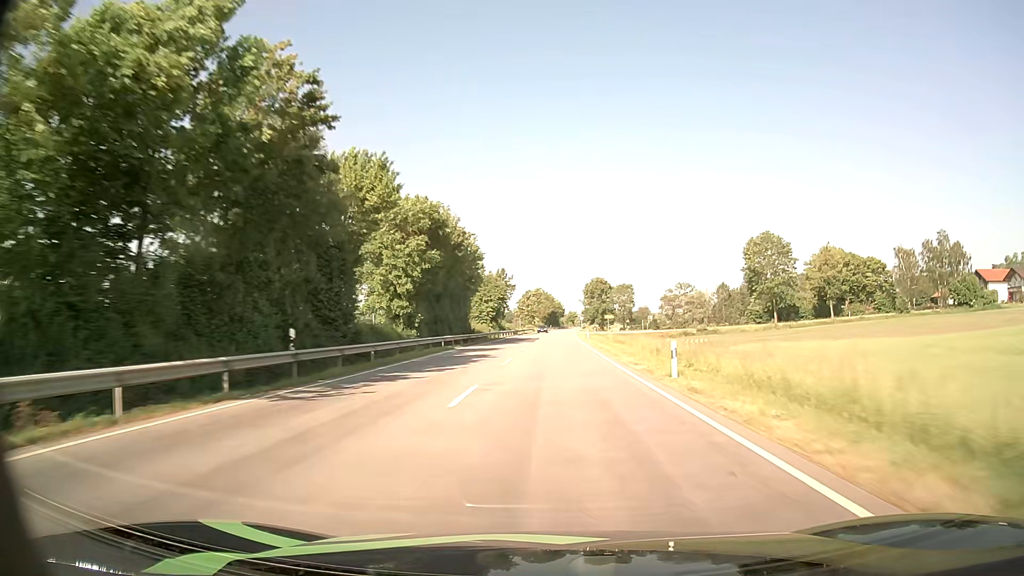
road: primary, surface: asphalt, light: Day
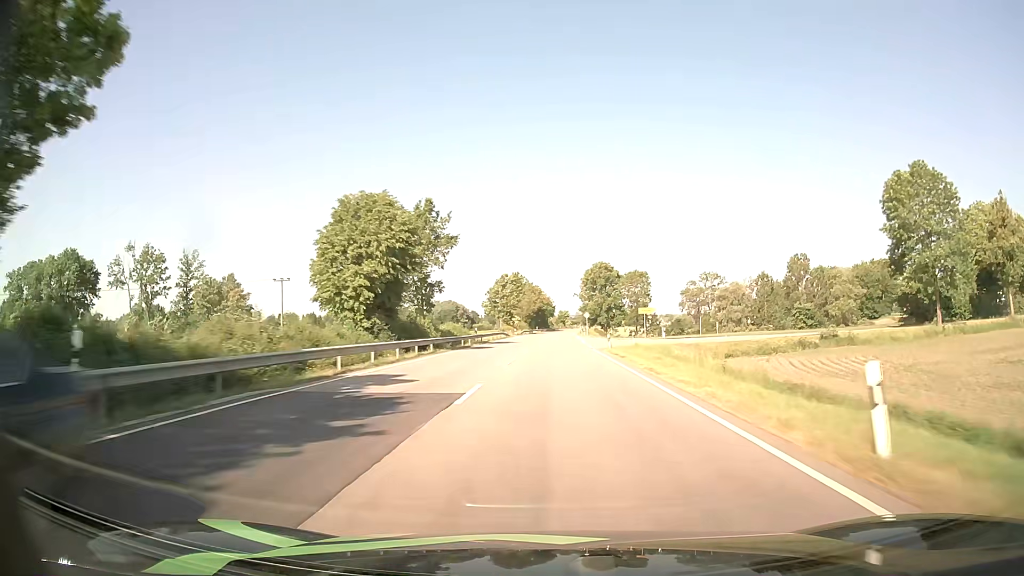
(+0.4, +60.8) m; +1°
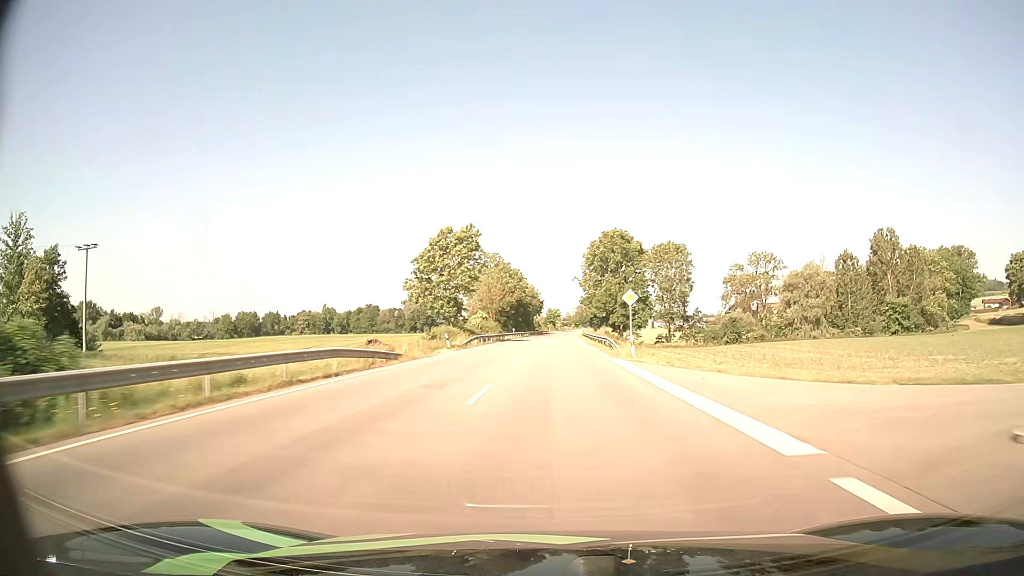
(+0.6, +60.7) m; +1°
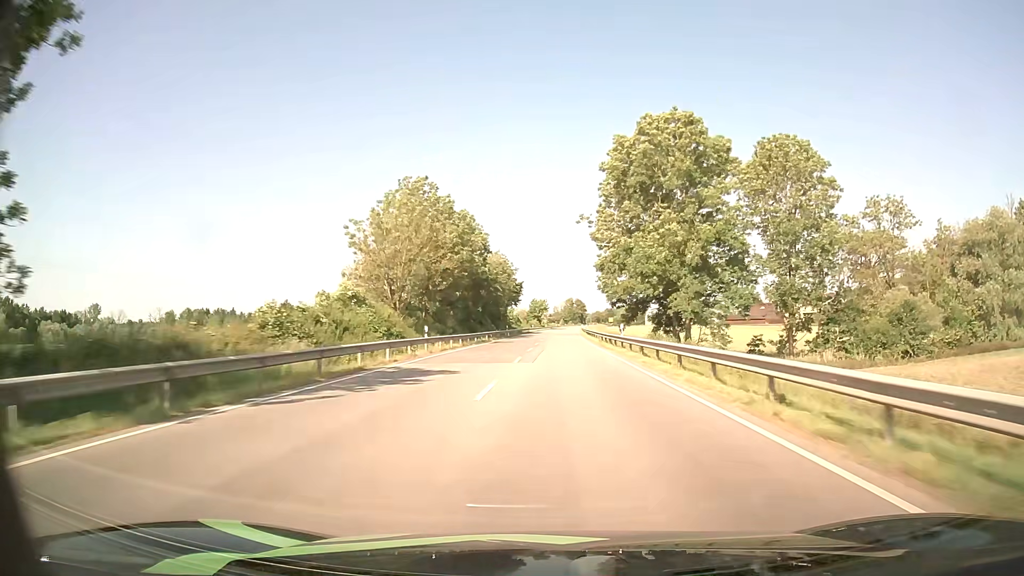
(+0.5, +60.6) m; +1°
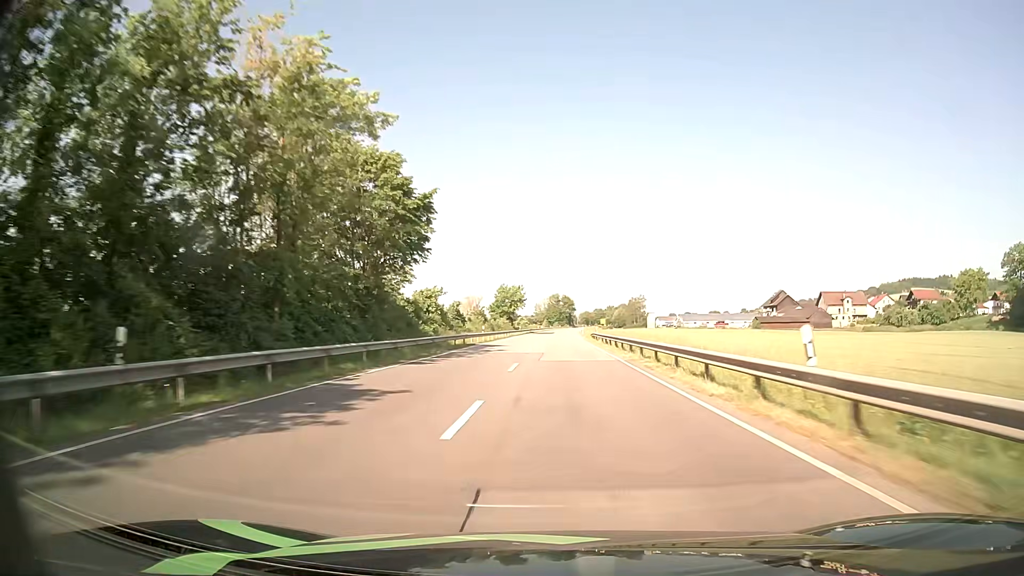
(+1.0, +75.5) m; +2°
(0, +10) (0, +20) (0, +30) (0, +40) (0, +50) (+1, +60) (+1, +70) (+1, +80) (+1, +90) (+2, +100) m
